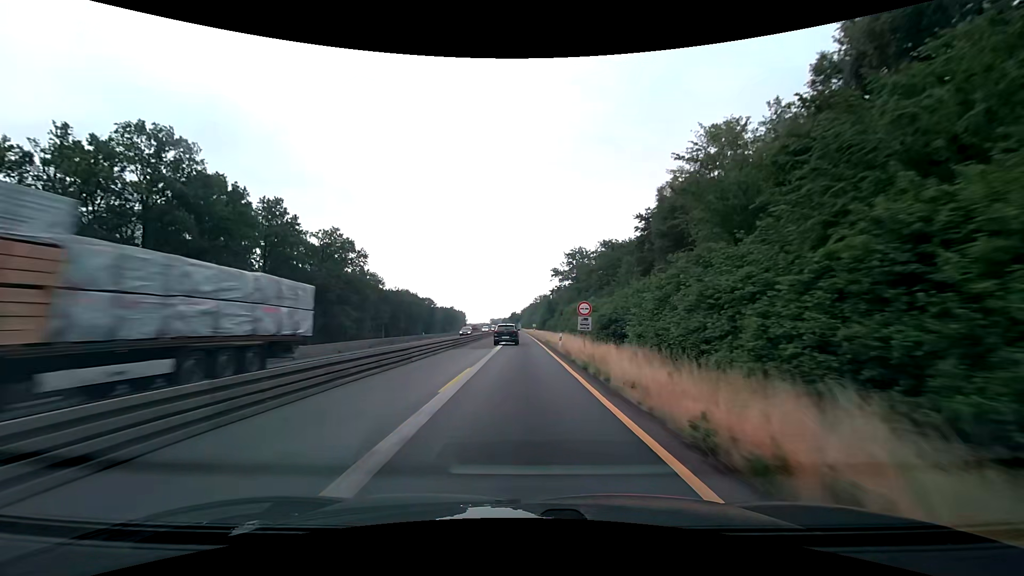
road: motorway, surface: asphalt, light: Day
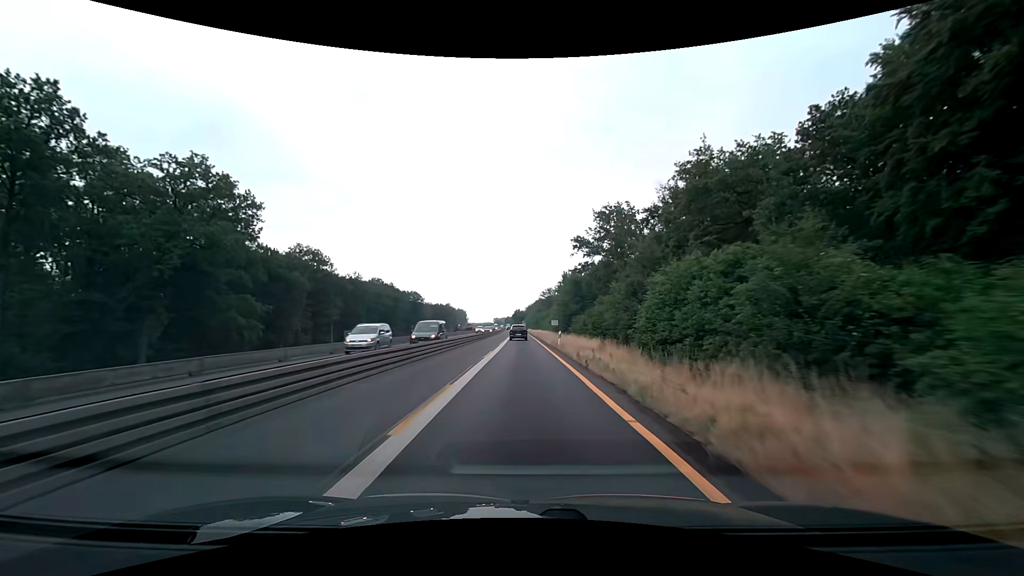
(-0.3, +50.0) m; -1°
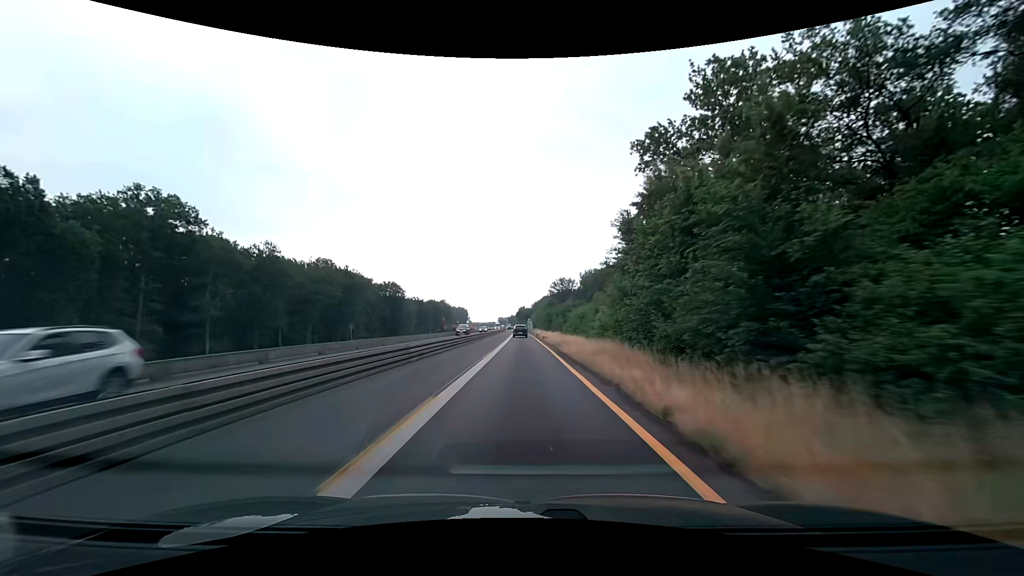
(-0.2, +50.0) m; -1°
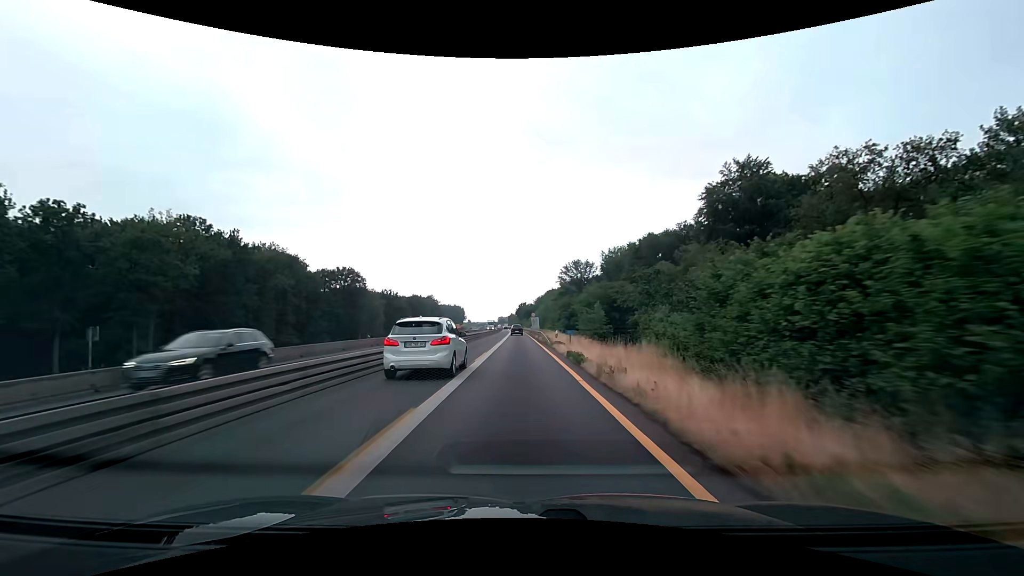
(0.0, +50.1) m; 0°
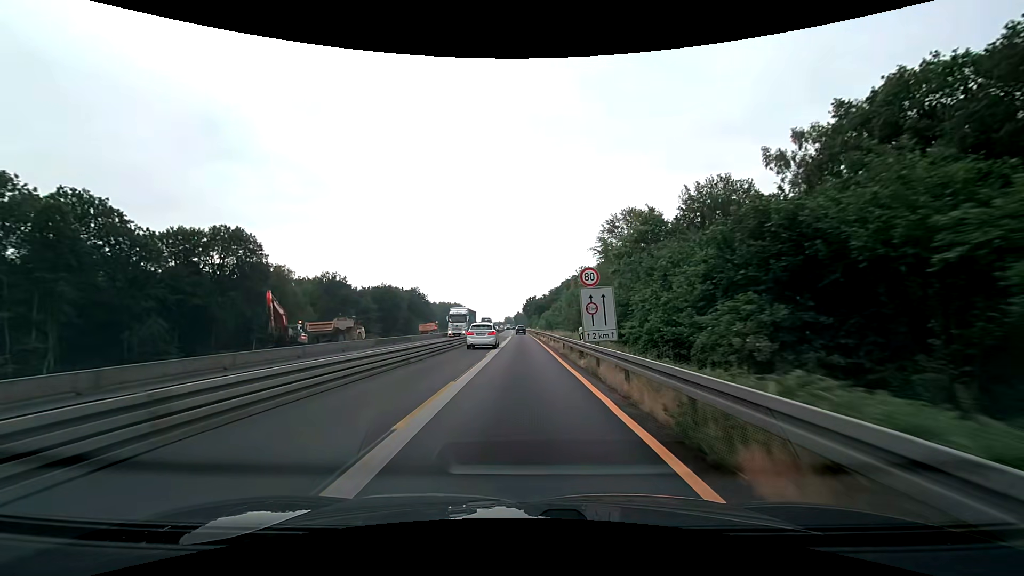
(-0.6, +62.6) m; -1°
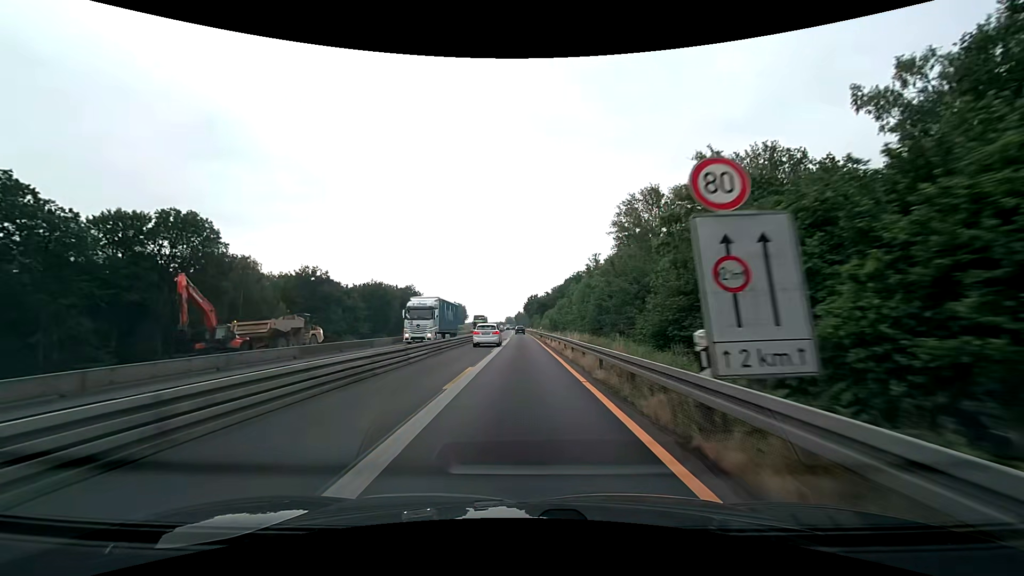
(0.0, +12.5) m; 0°
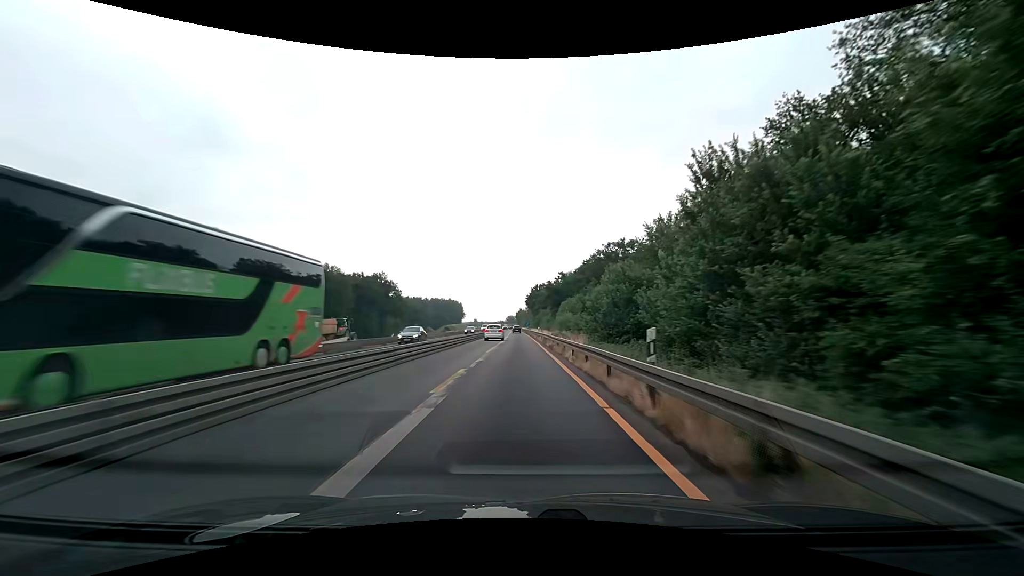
(-0.1, +50.1) m; 0°
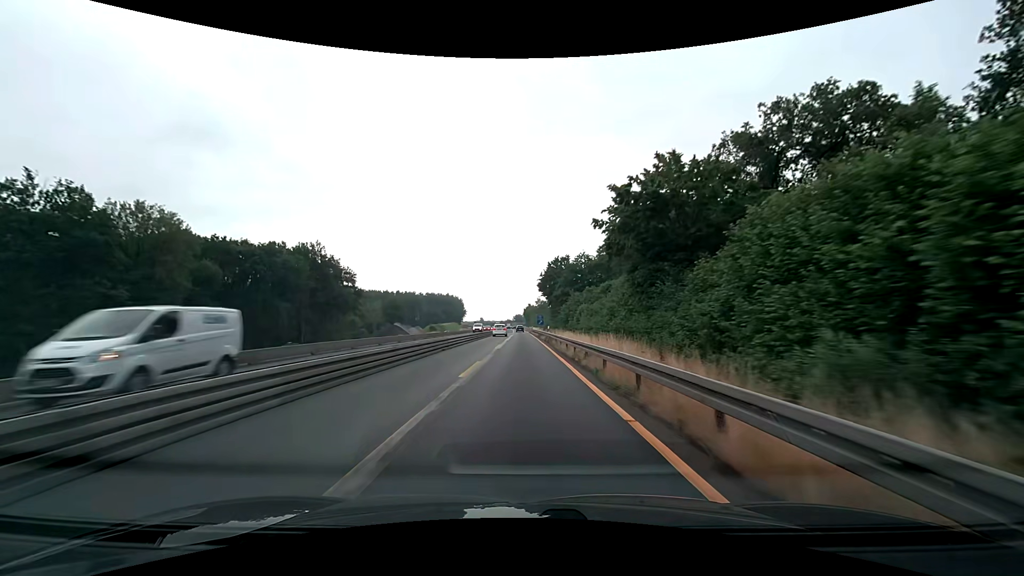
(-0.7, +62.7) m; -1°
(0, +10) (0, +20) (0, +30) (0, +40) (0, +50) (0, +60) (0, +70) (-1, +80) (-1, +90) (-1, +100) m
